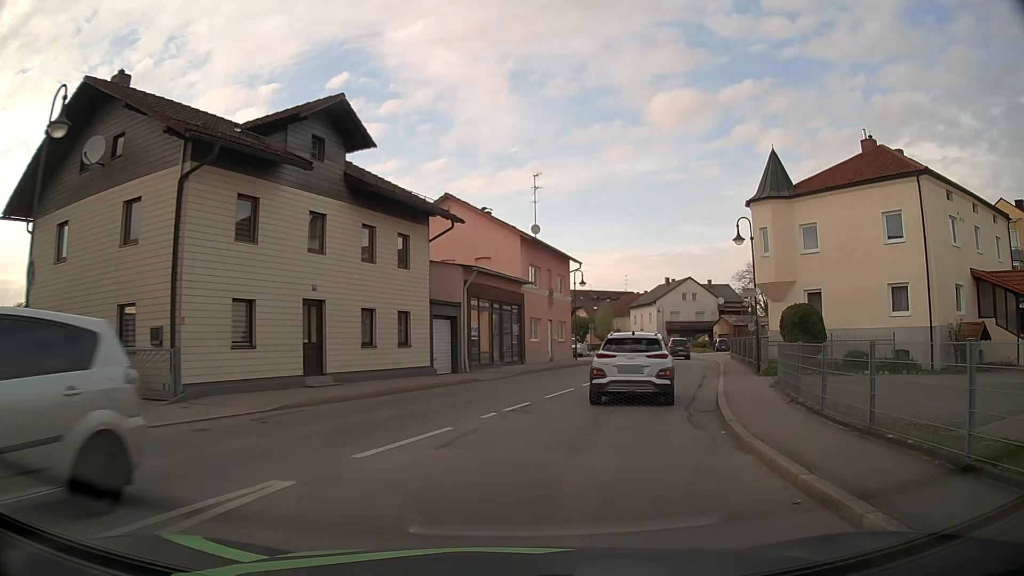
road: secondary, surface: asphalt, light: Day
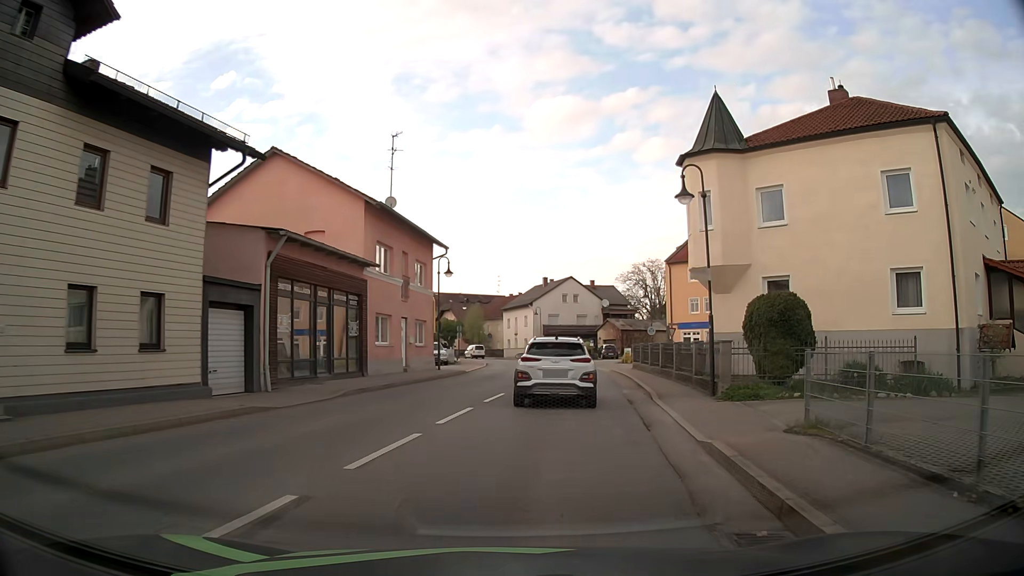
(+1.0, +9.1) m; +11°
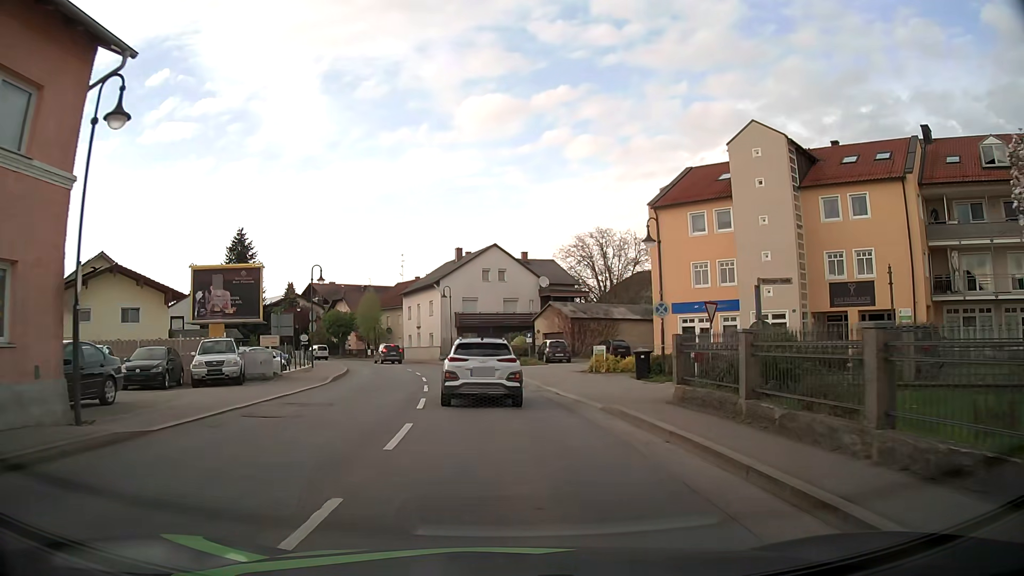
(+2.4, +24.9) m; +7°
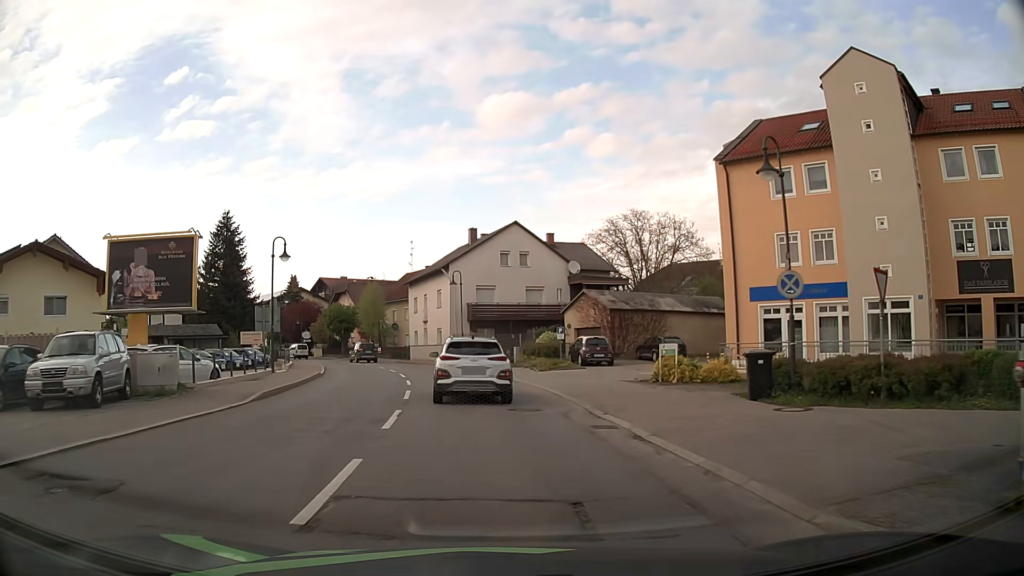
(0.0, +9.8) m; -2°
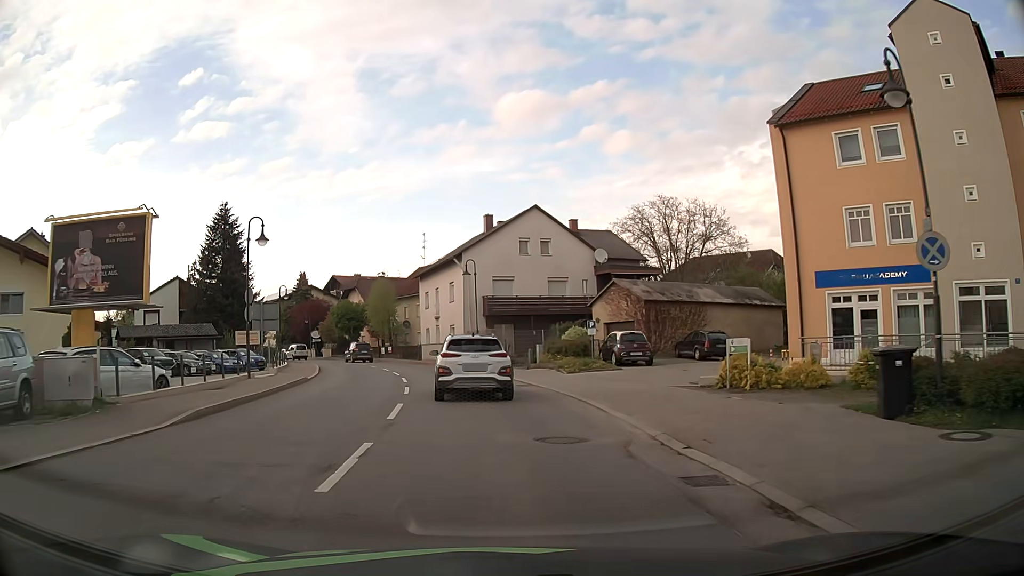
(0.0, +4.9) m; -1°
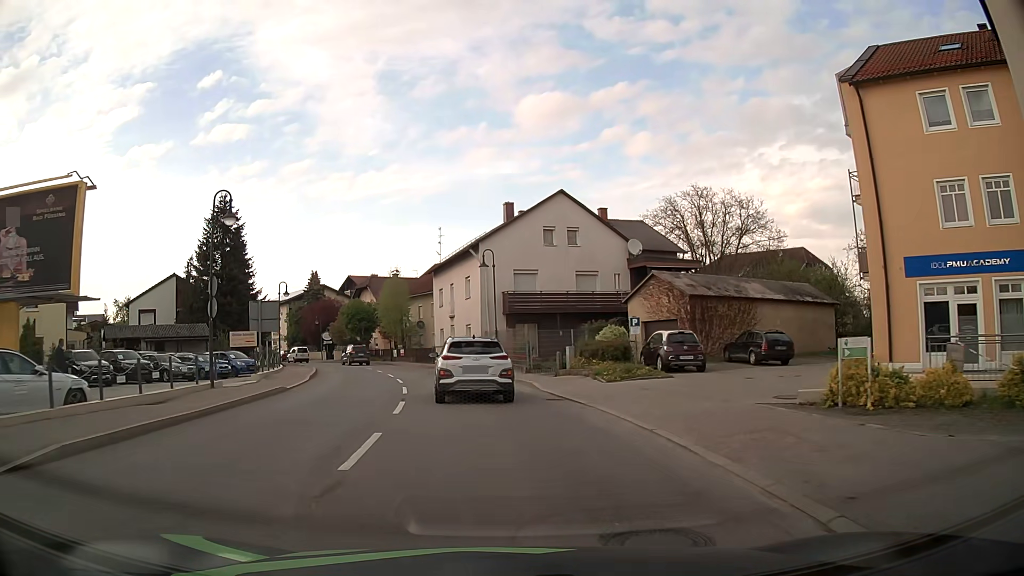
(-0.1, +4.9) m; -2°
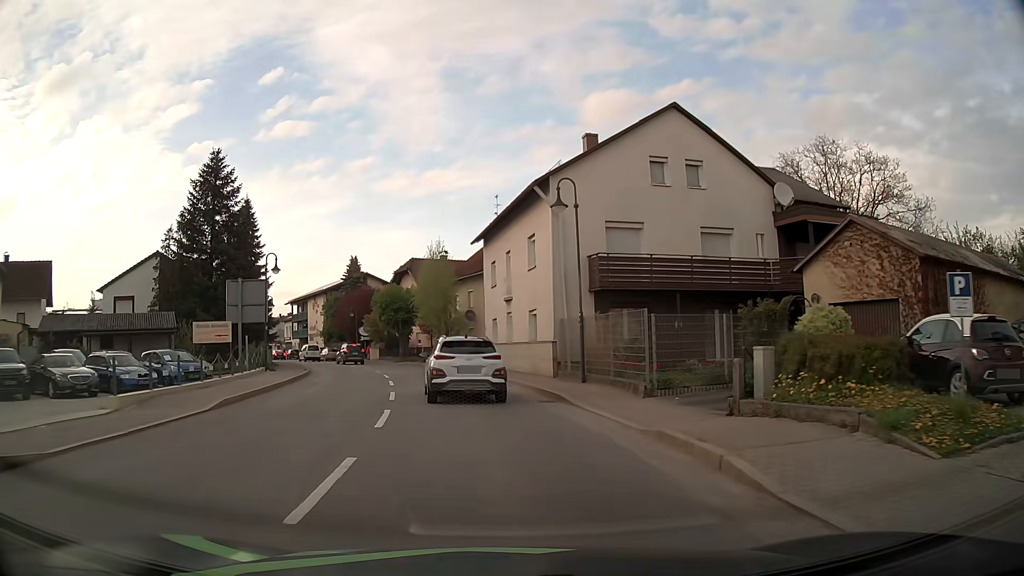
(-0.6, +14.3) m; -5°
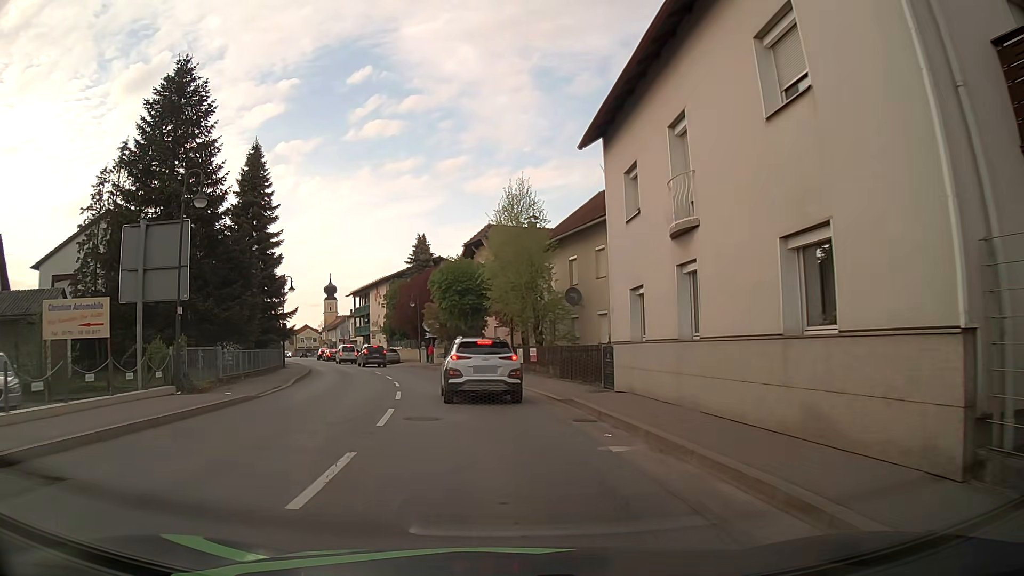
(-1.1, +17.5) m; -8°
